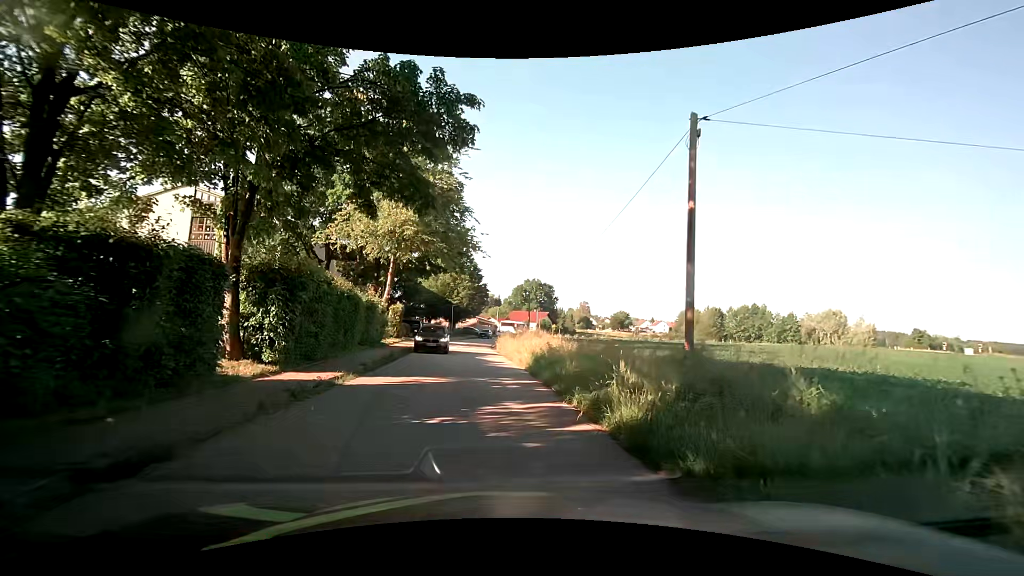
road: residential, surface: asphalt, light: Day
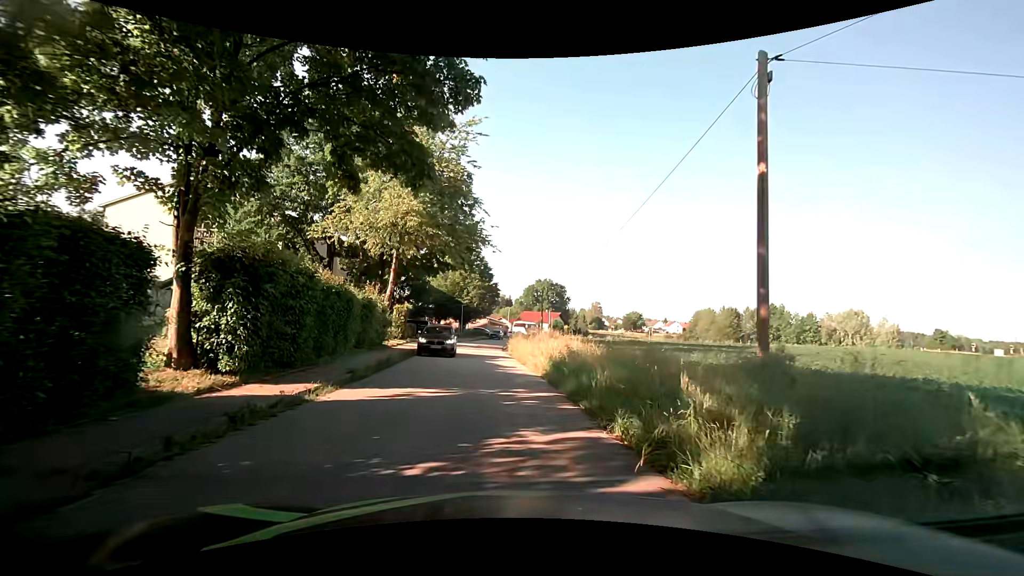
(0.0, +2.6) m; 0°
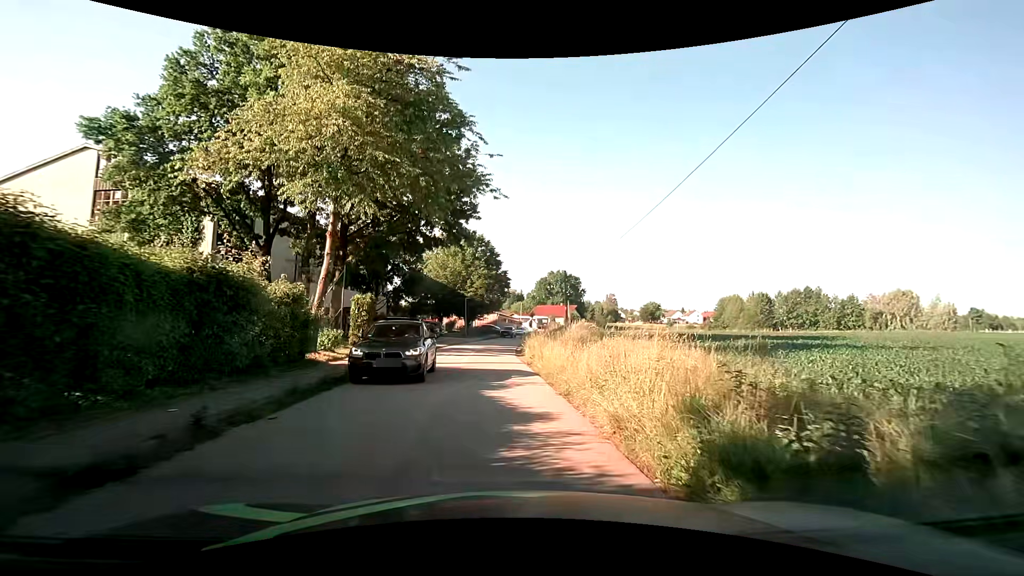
(-0.1, +12.0) m; -3°
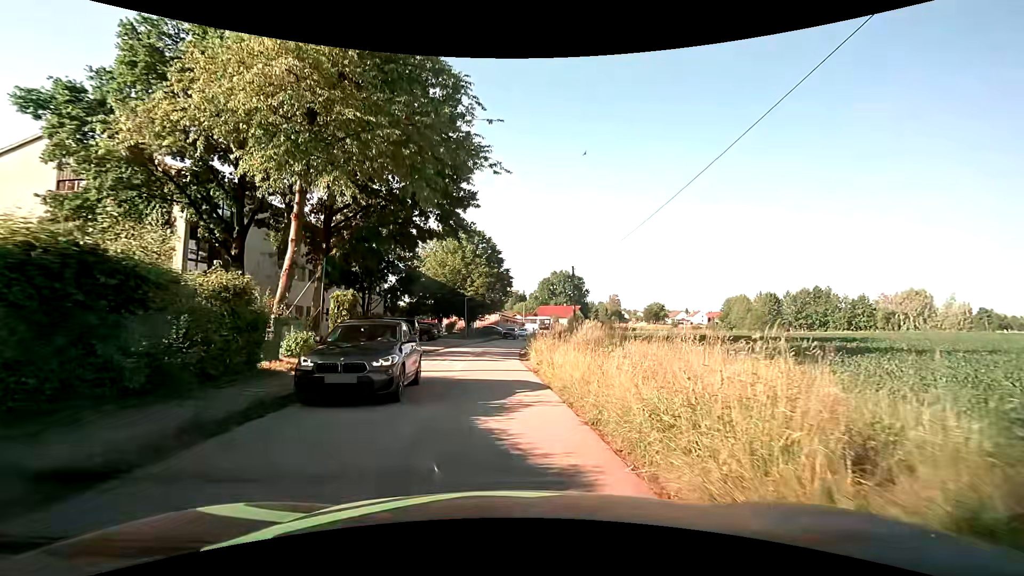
(+0.1, +3.1) m; +1°
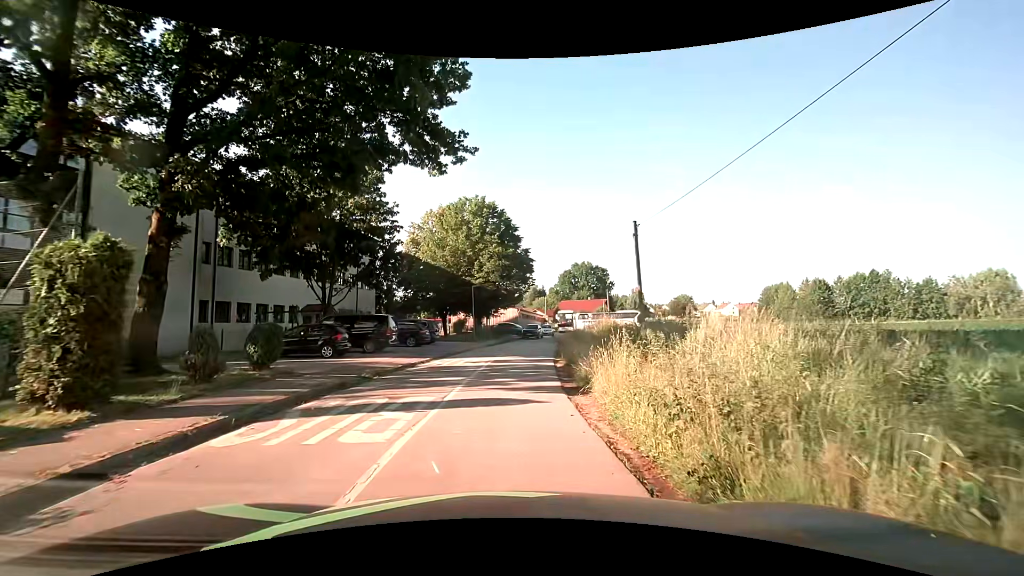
(-0.2, +13.3) m; -2°
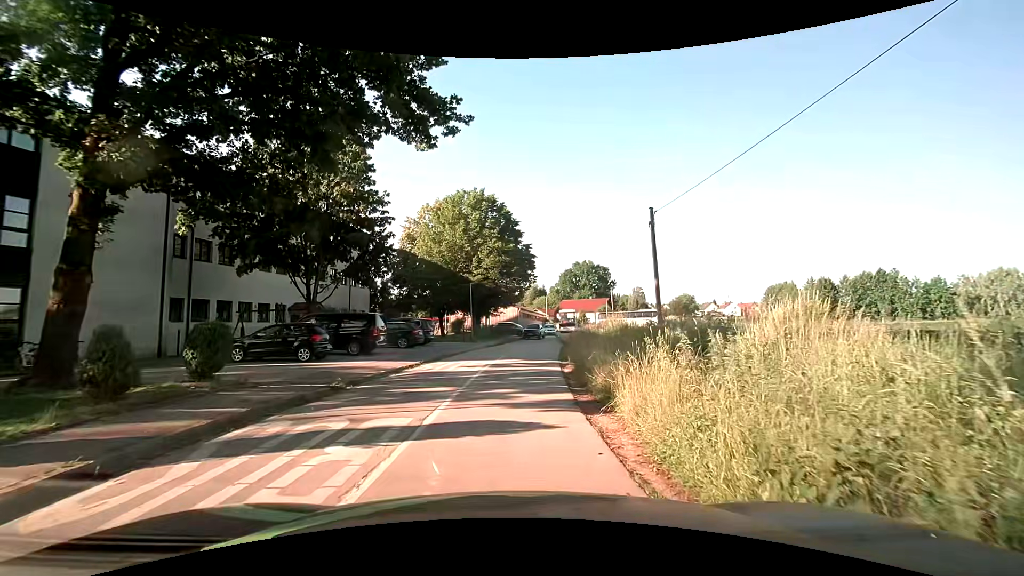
(0.0, +2.4) m; 0°
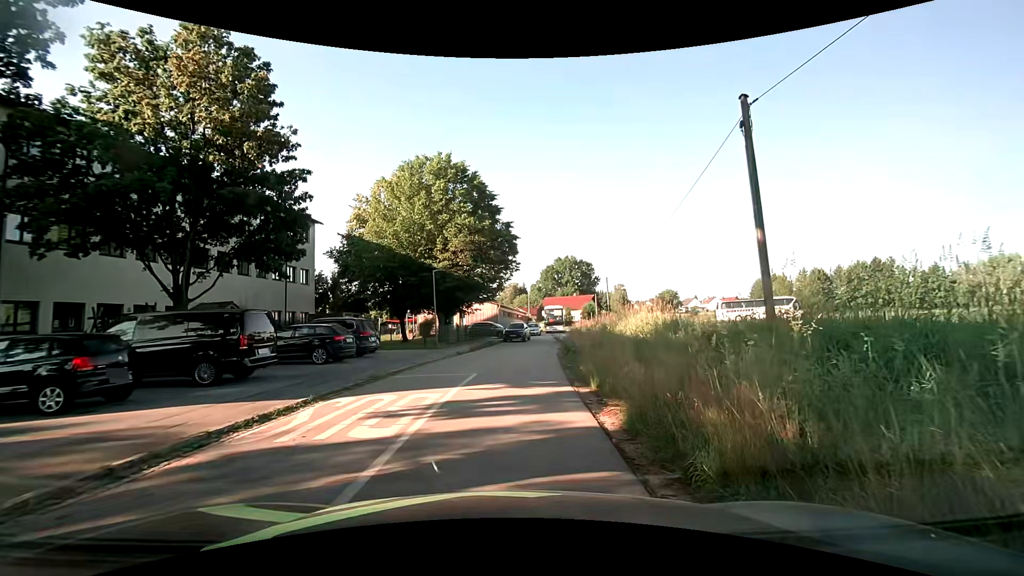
(+0.2, +9.1) m; +2°
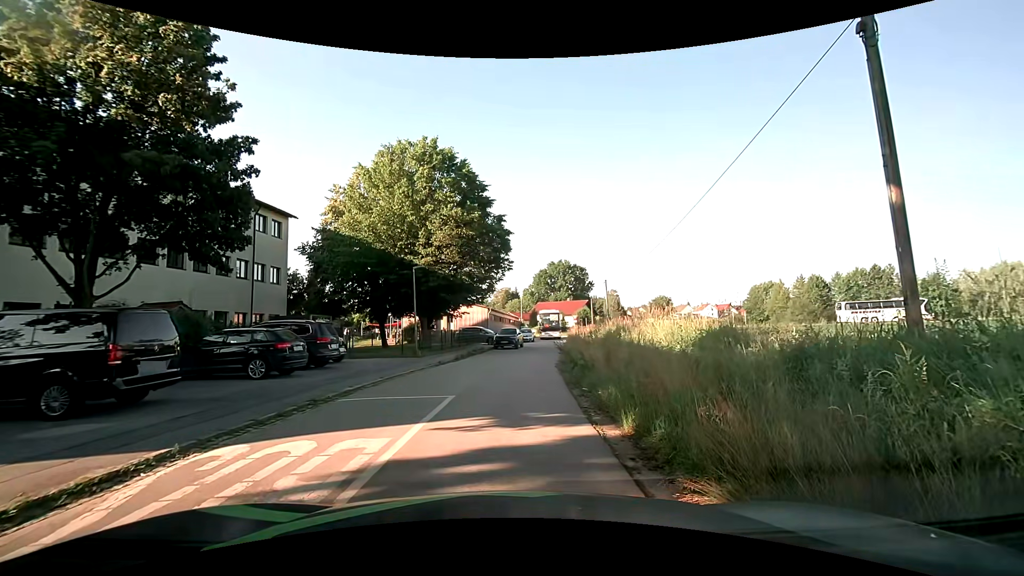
(0.0, +3.6) m; 0°
